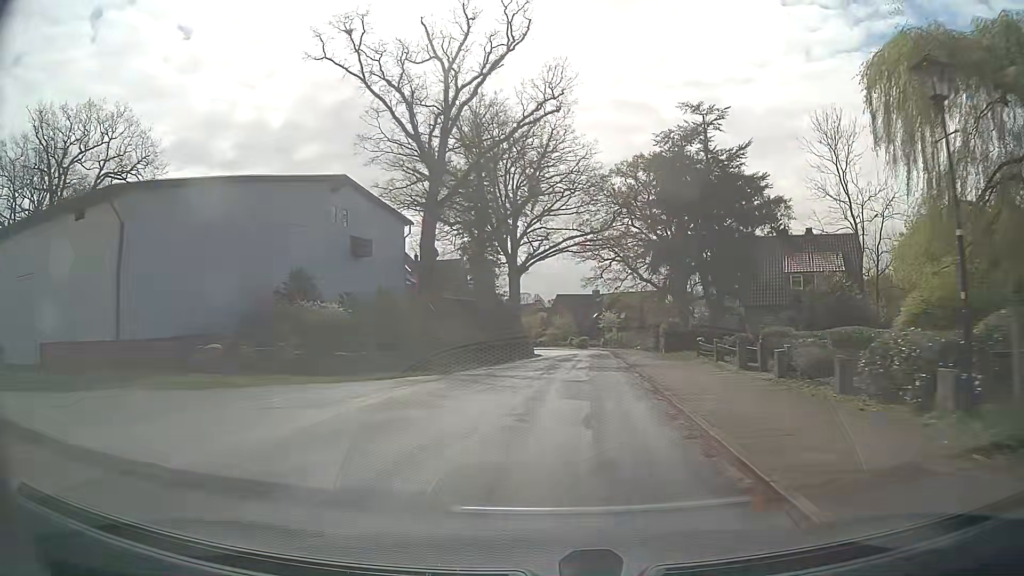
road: secondary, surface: asphalt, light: Day
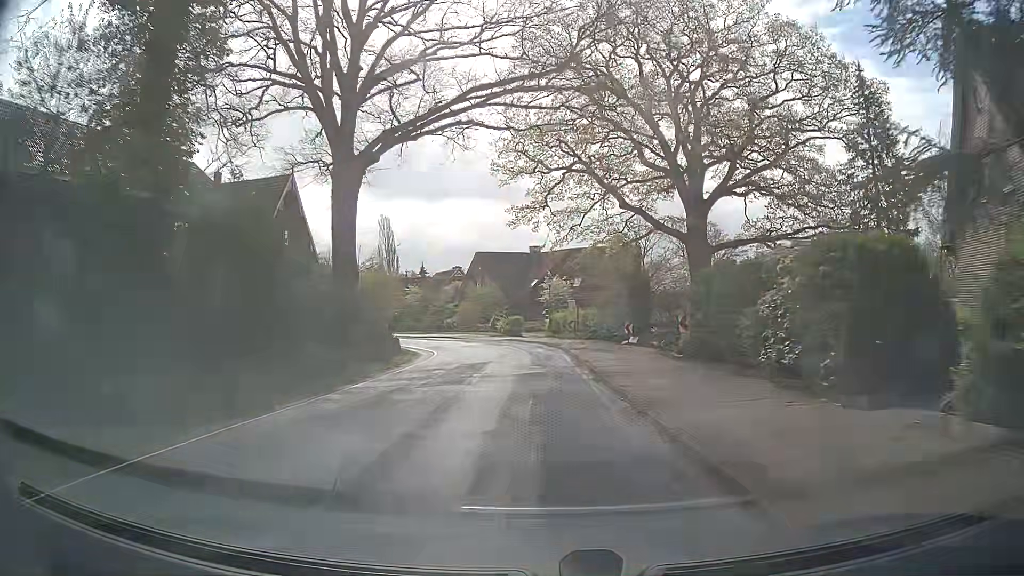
(+2.9, +38.0) m; +6°
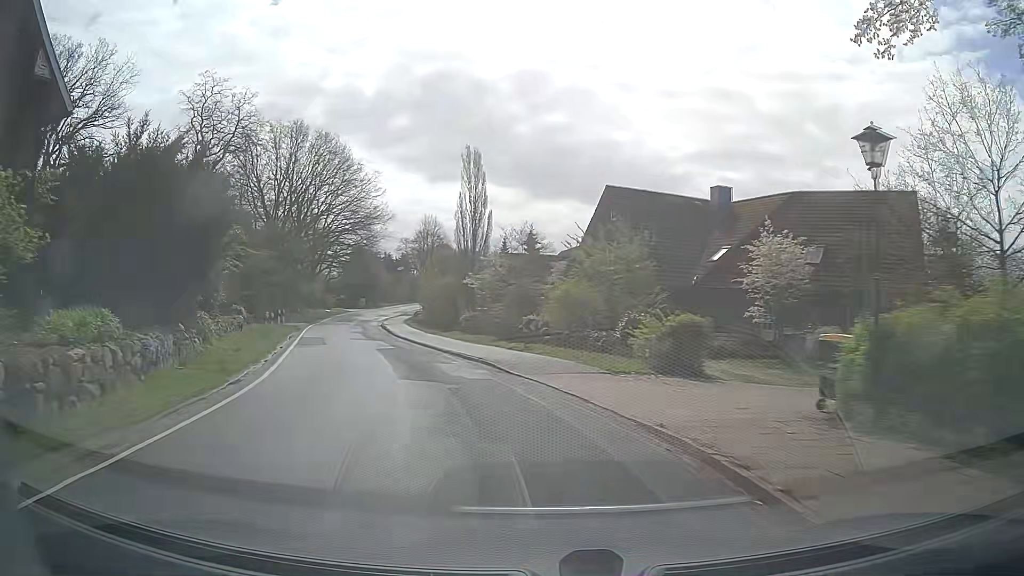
(-1.9, +37.2) m; -13°
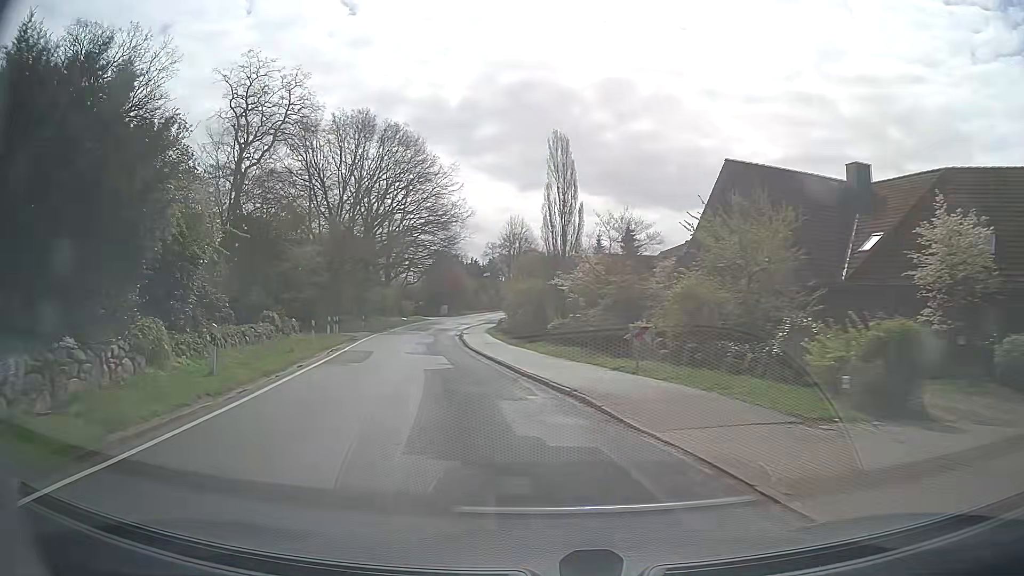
(-0.5, +7.6) m; -8°
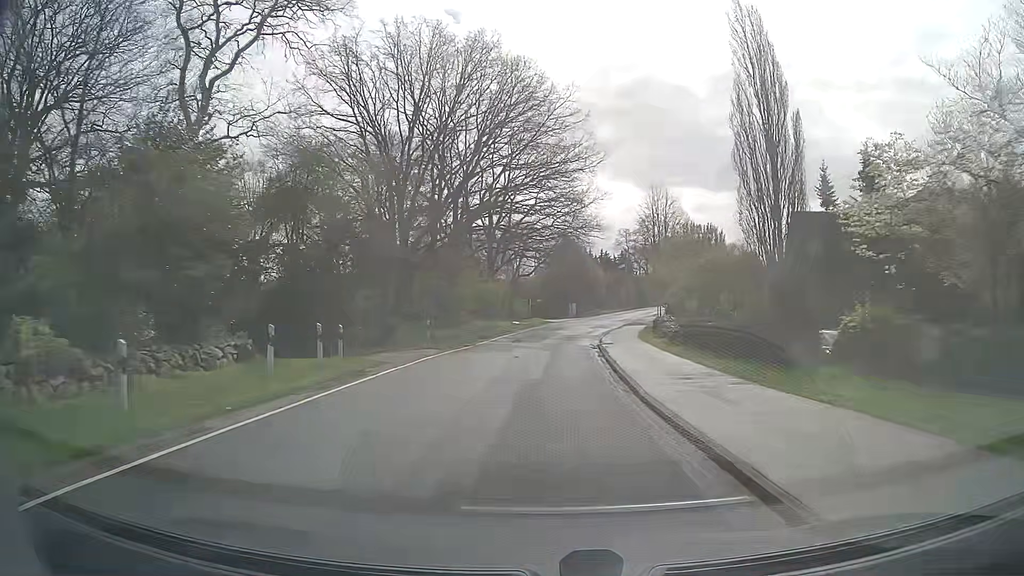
(-3.1, +23.2) m; -11°
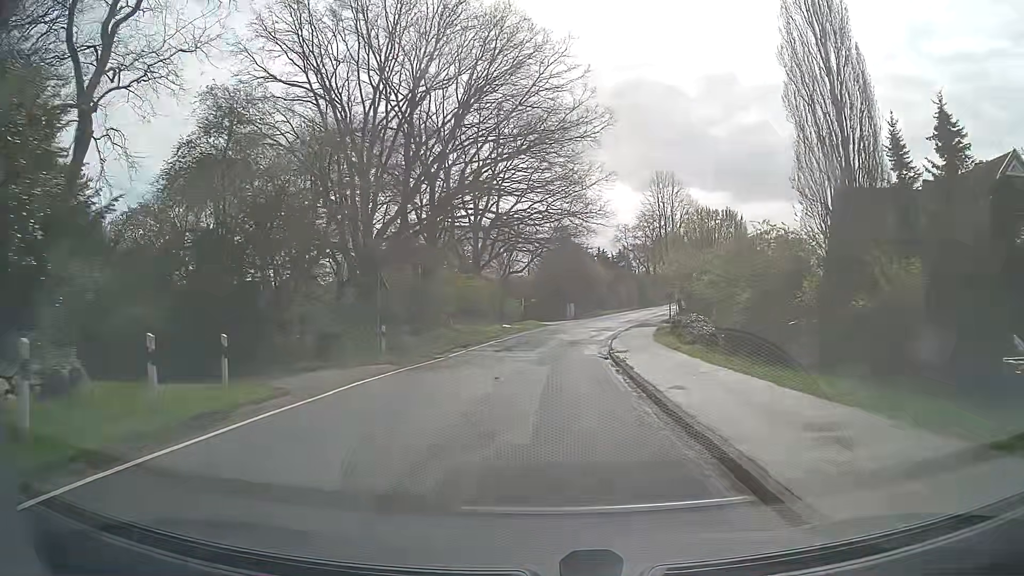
(0.0, +8.0) m; 0°
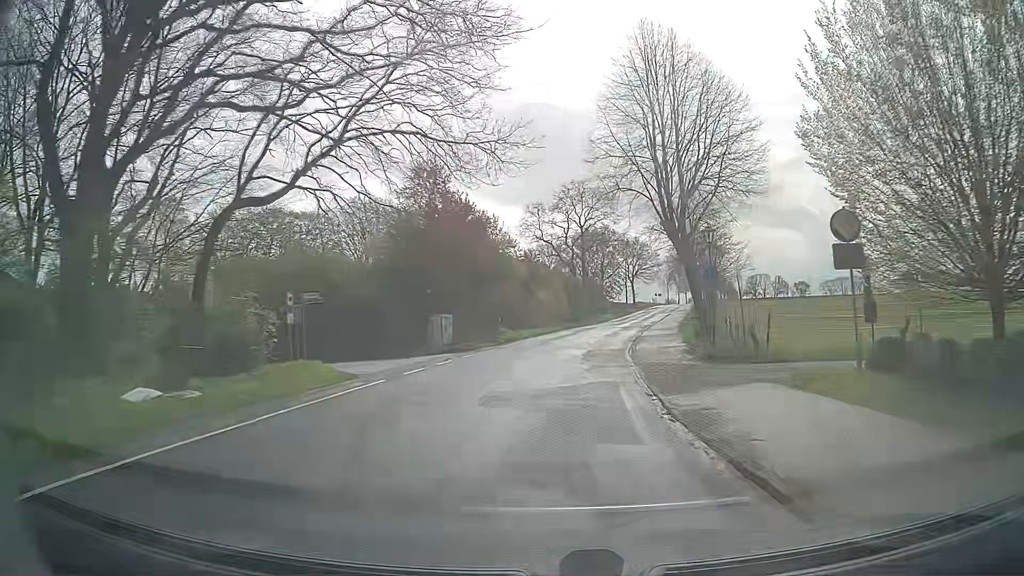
(+2.6, +40.7) m; +8°
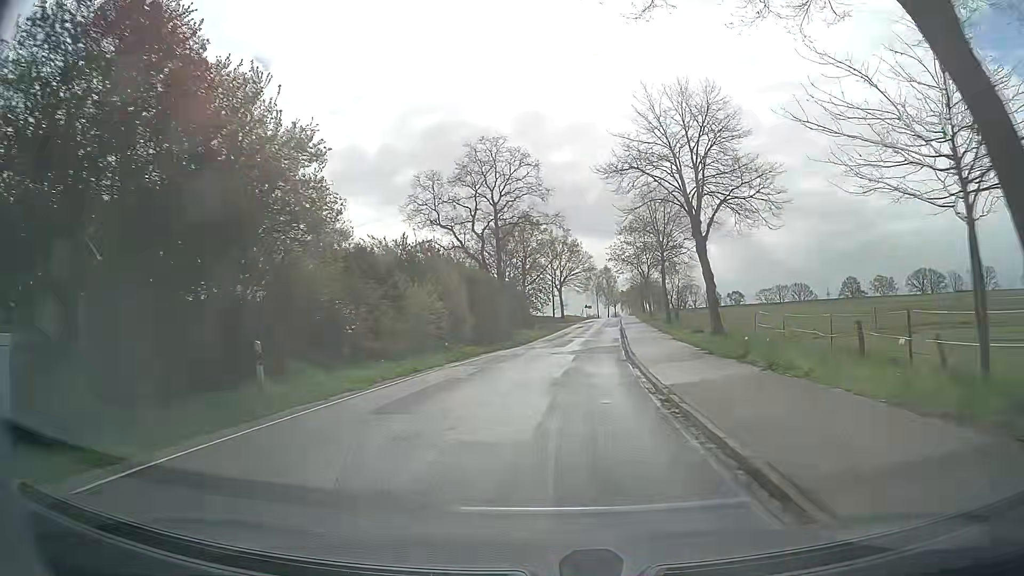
(+2.0, +24.7) m; +8°
